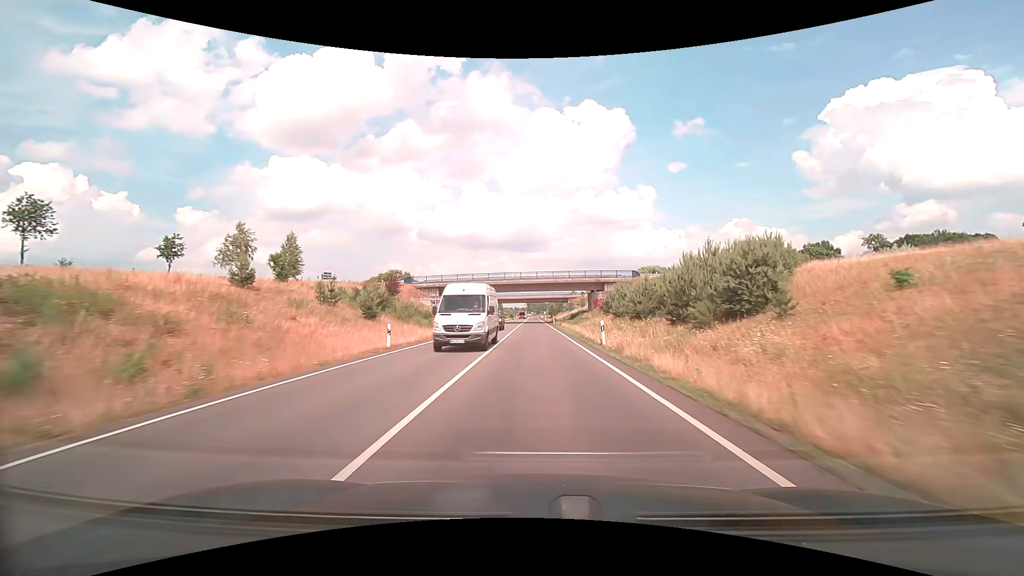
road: trunk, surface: asphalt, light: Day
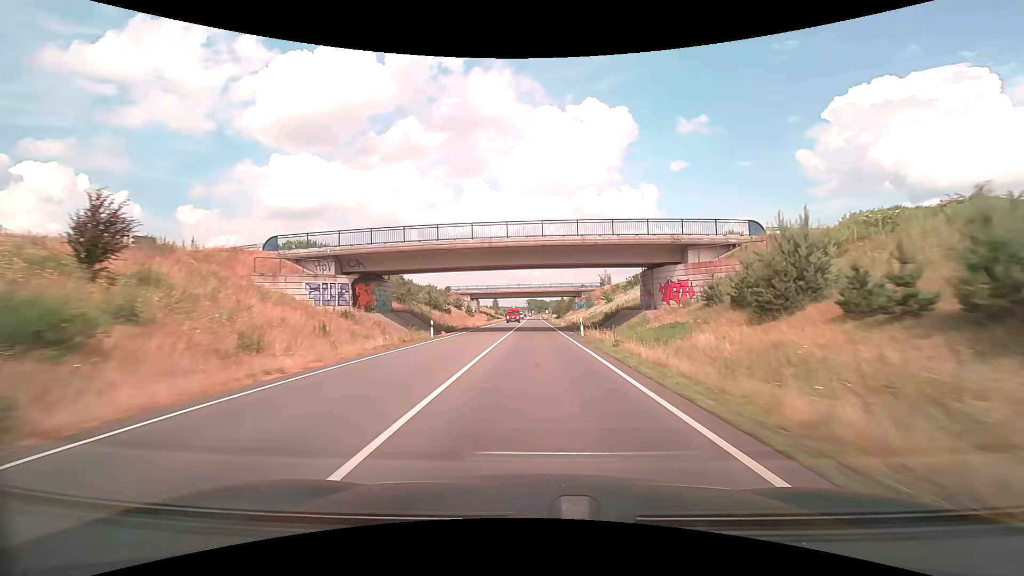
(0.0, +40.8) m; 0°
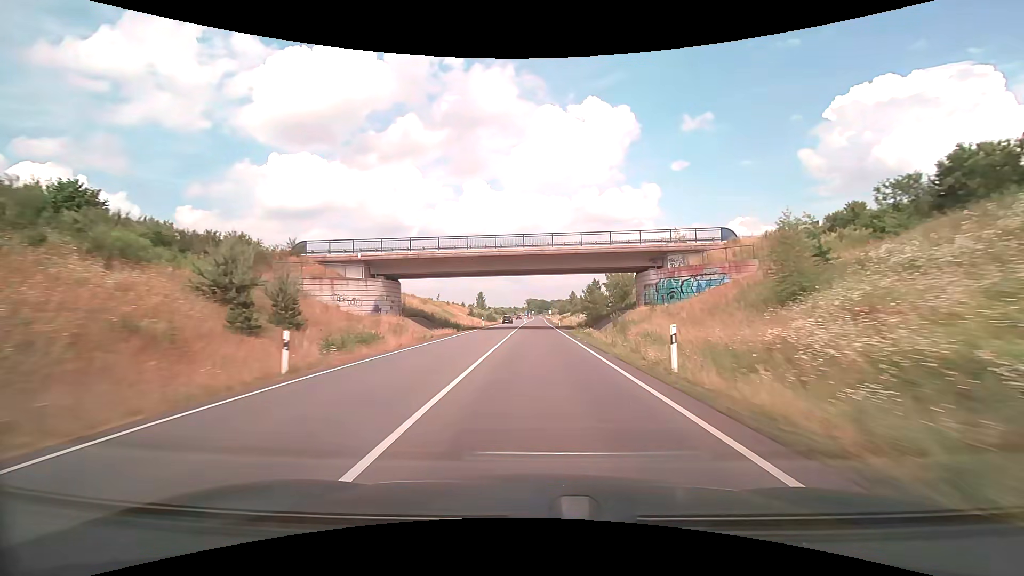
(-0.2, +71.9) m; 0°
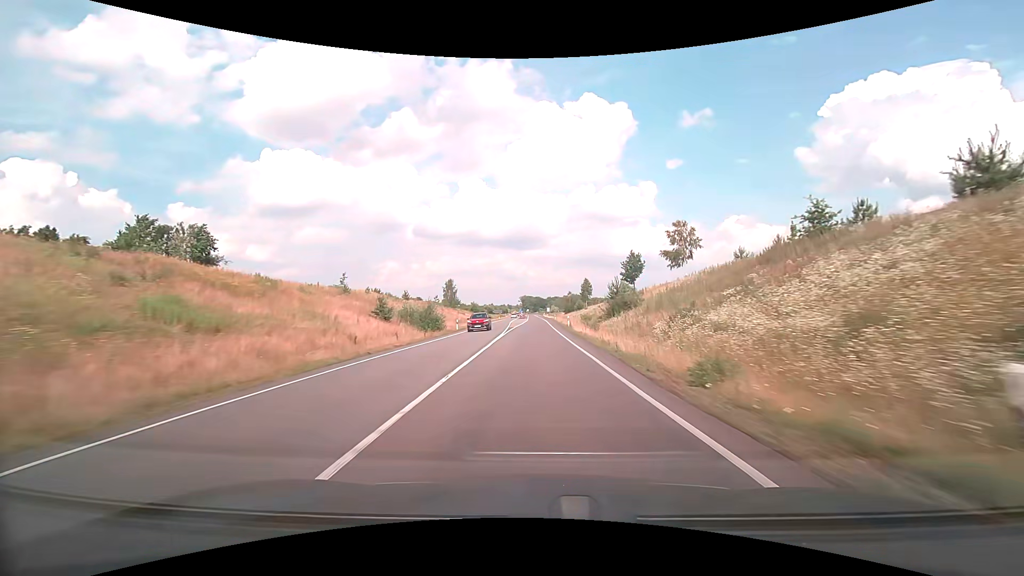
(+0.2, +59.4) m; +1°
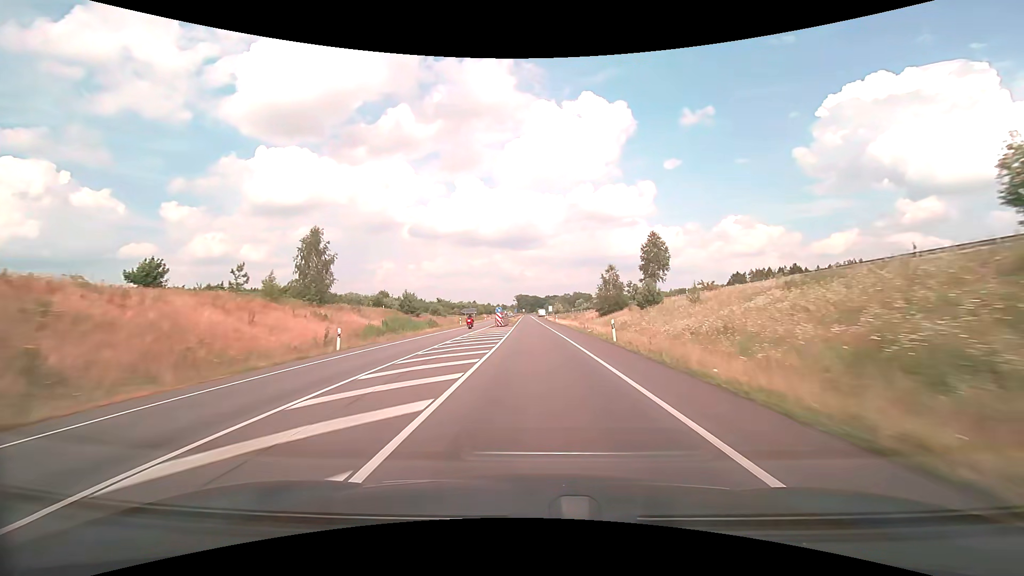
(+0.3, +75.6) m; +1°
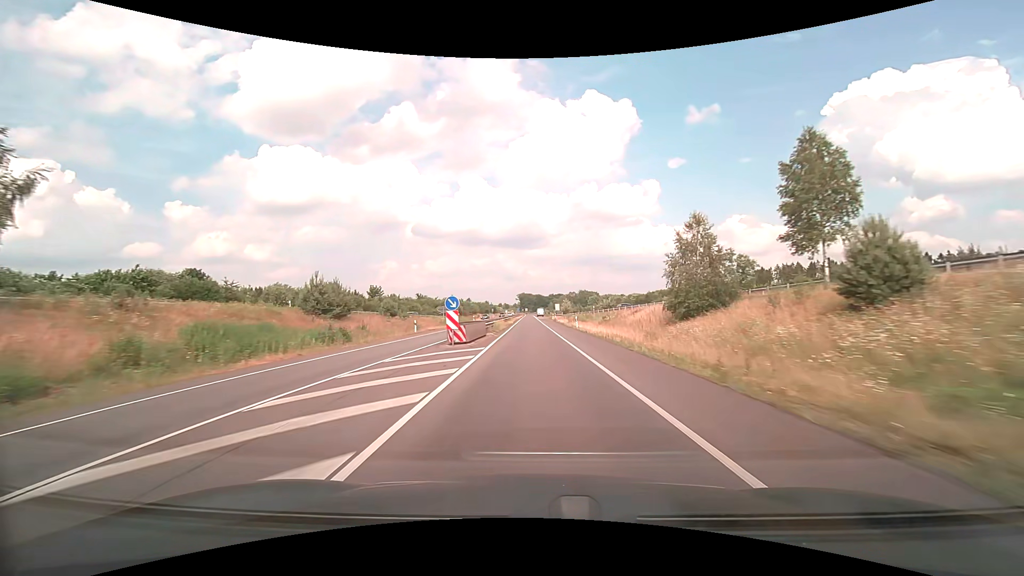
(-0.1, +30.5) m; 0°
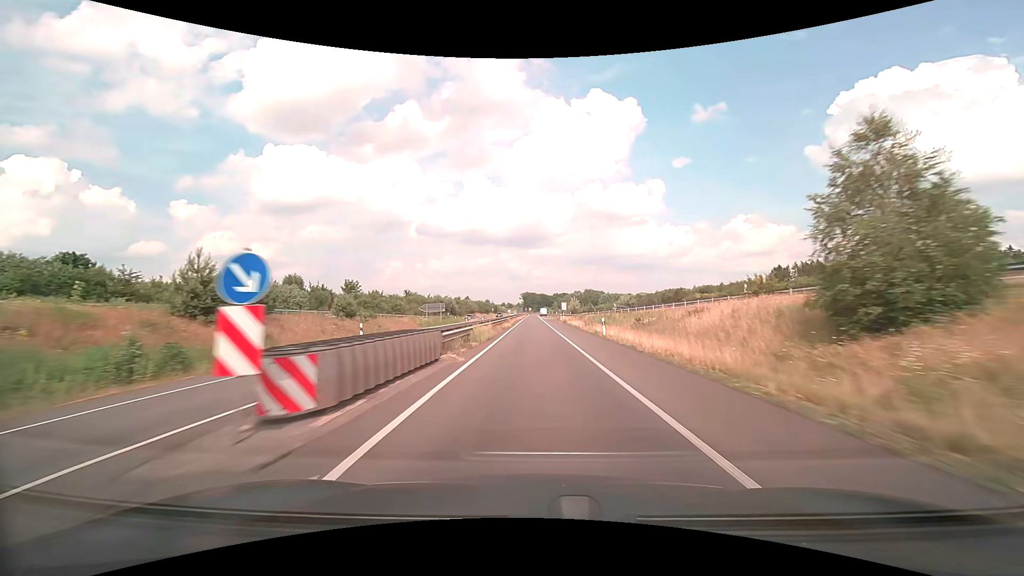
(-0.1, +15.2) m; -1°
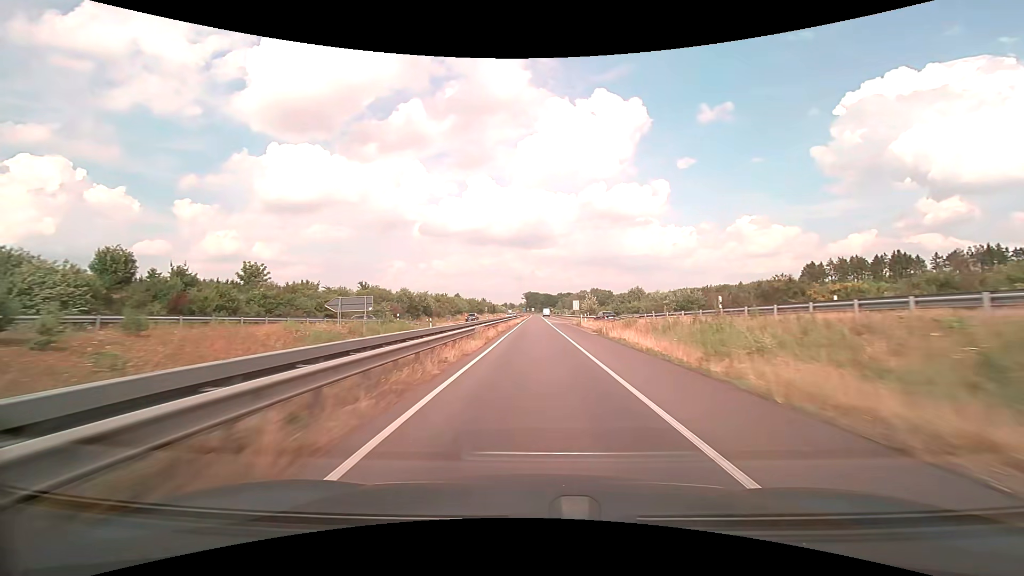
(-0.1, +30.2) m; 0°
(0, +10) (0, +20) (0, +30) (0, +40) (0, +50) (0, +60) (0, +70) (0, +80) (0, +90) (0, +100) m
